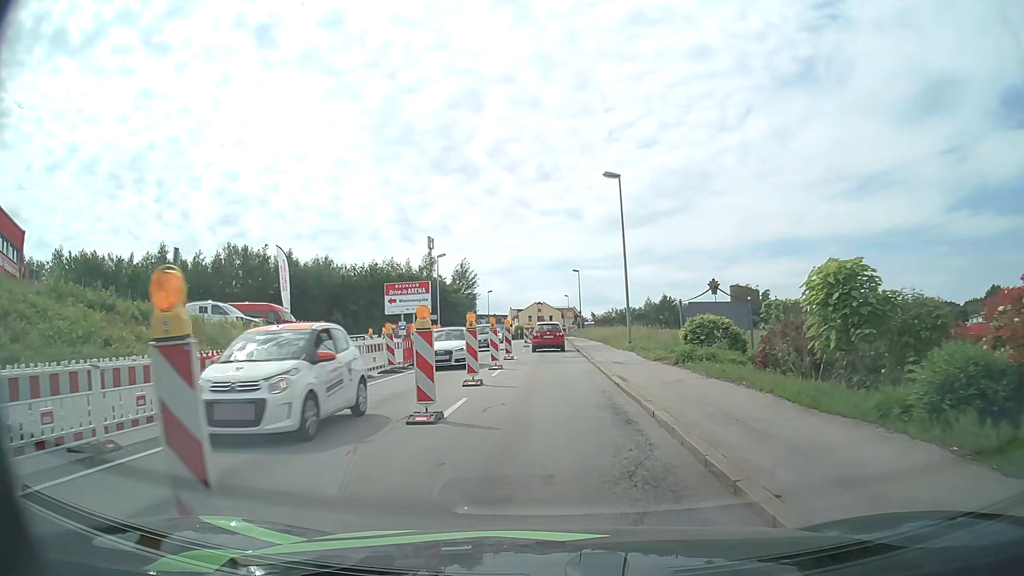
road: tertiary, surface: asphalt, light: Day
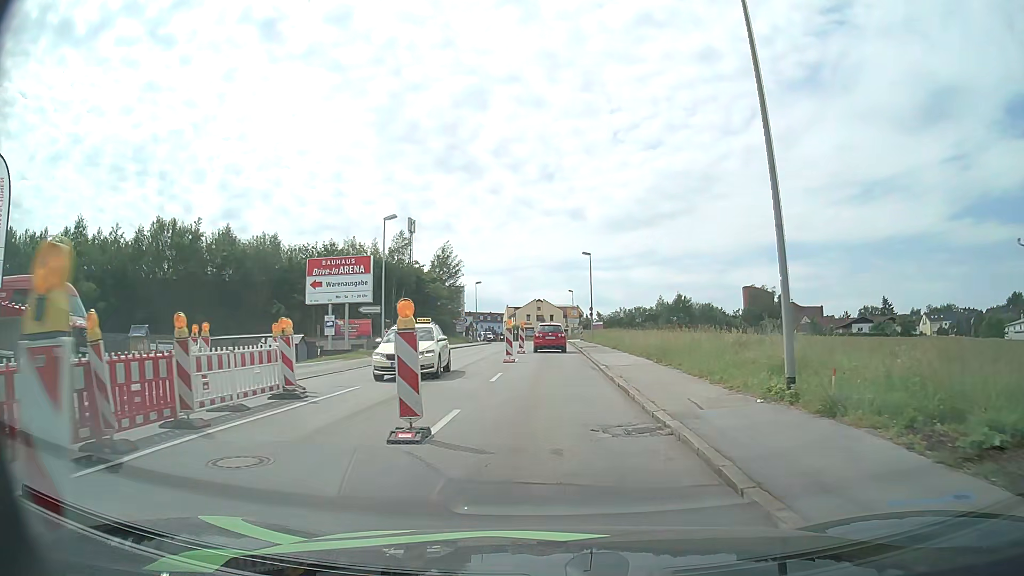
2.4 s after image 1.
(0.0, +20.0) m; 0°
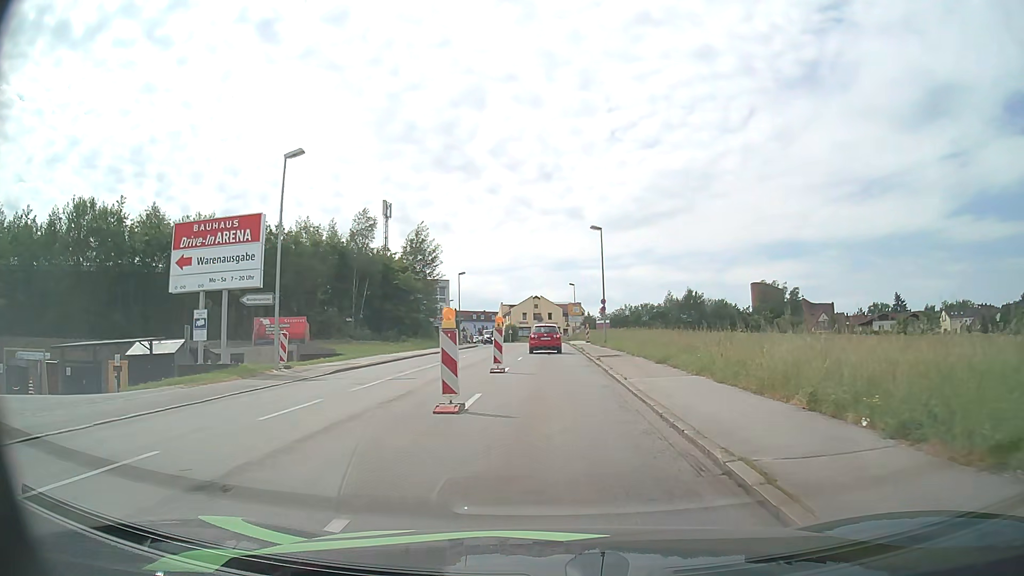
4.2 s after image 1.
(0.0, +15.4) m; 0°
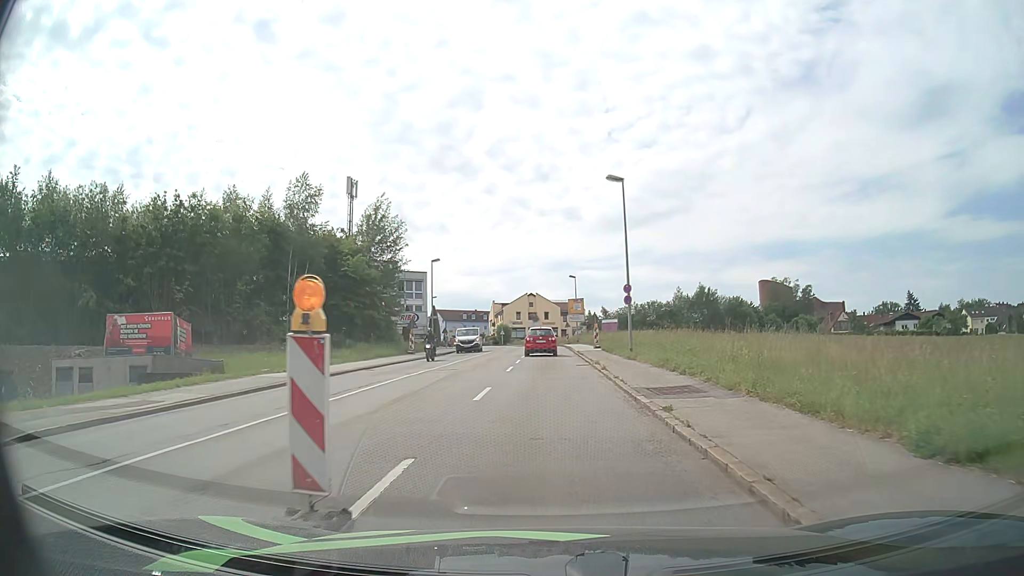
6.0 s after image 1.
(0.0, +15.7) m; 0°
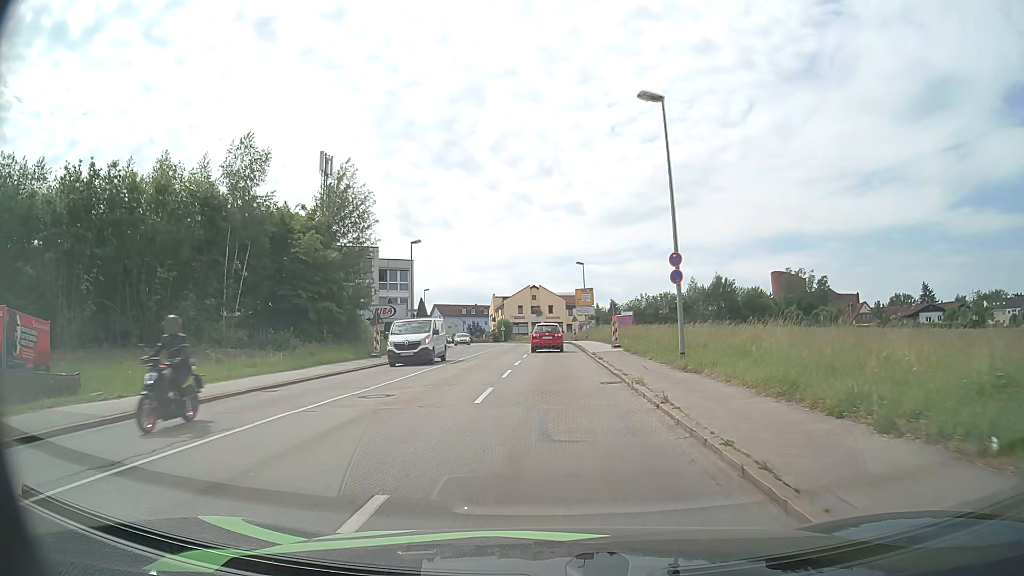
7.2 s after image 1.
(0.0, +10.6) m; 0°
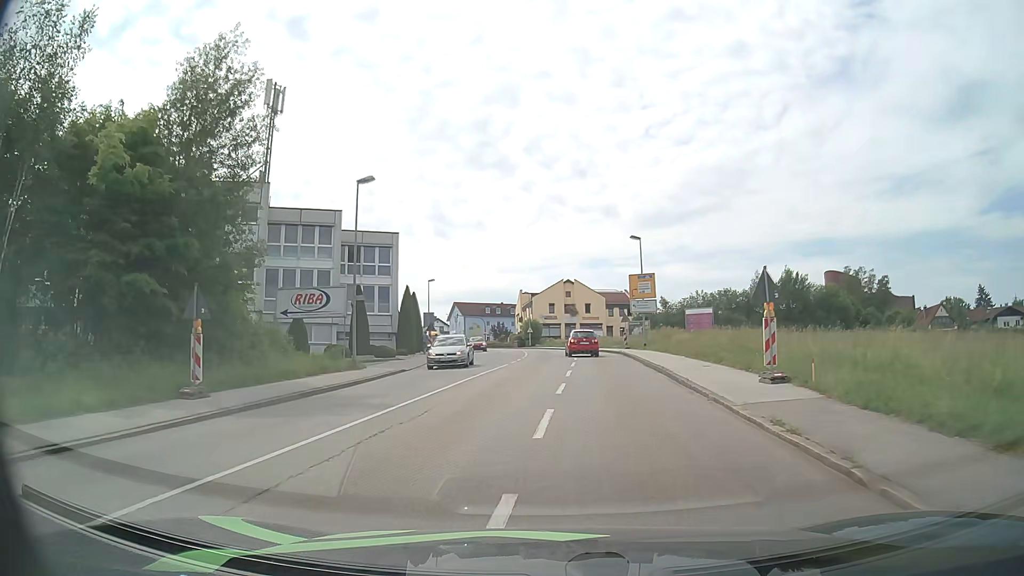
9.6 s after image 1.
(-0.6, +21.9) m; -3°
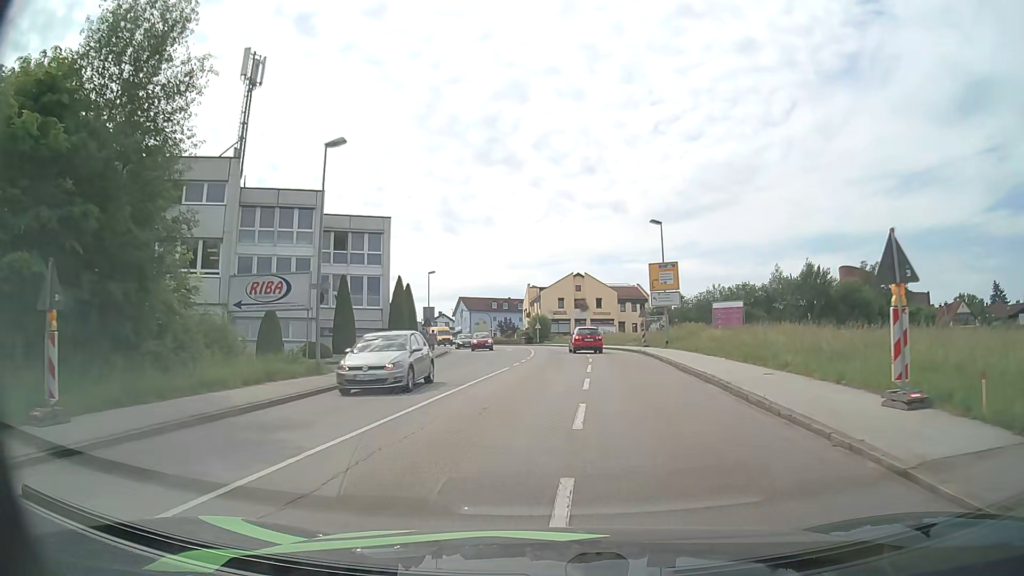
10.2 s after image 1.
(0.0, +5.6) m; -1°
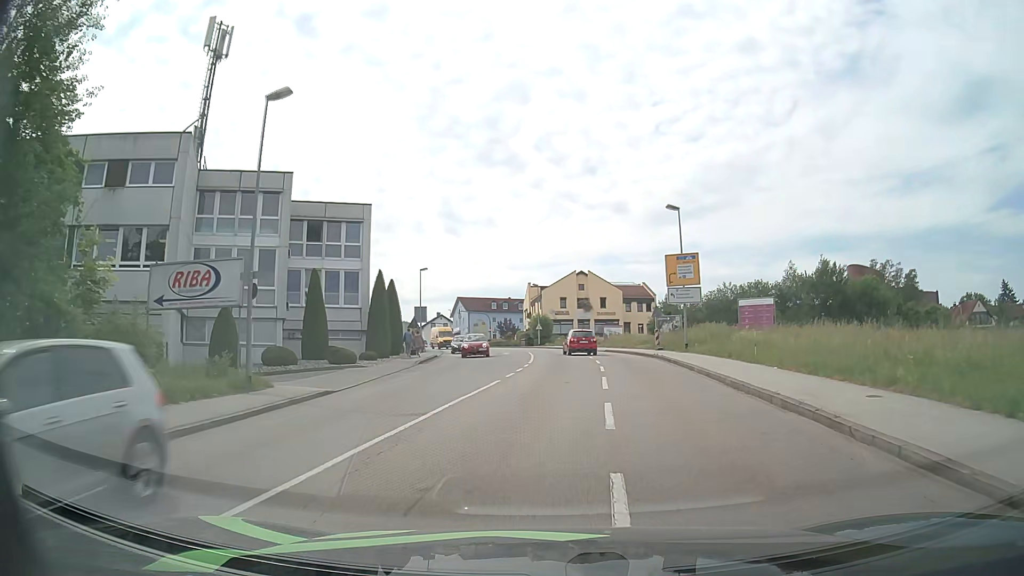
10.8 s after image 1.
(0.0, +5.6) m; 0°
